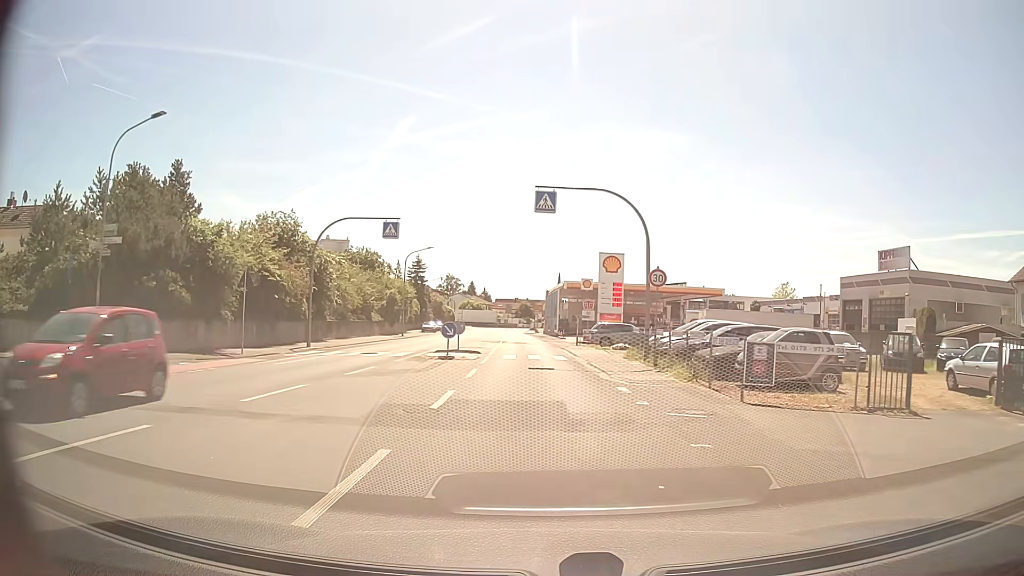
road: tertiary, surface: asphalt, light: Day
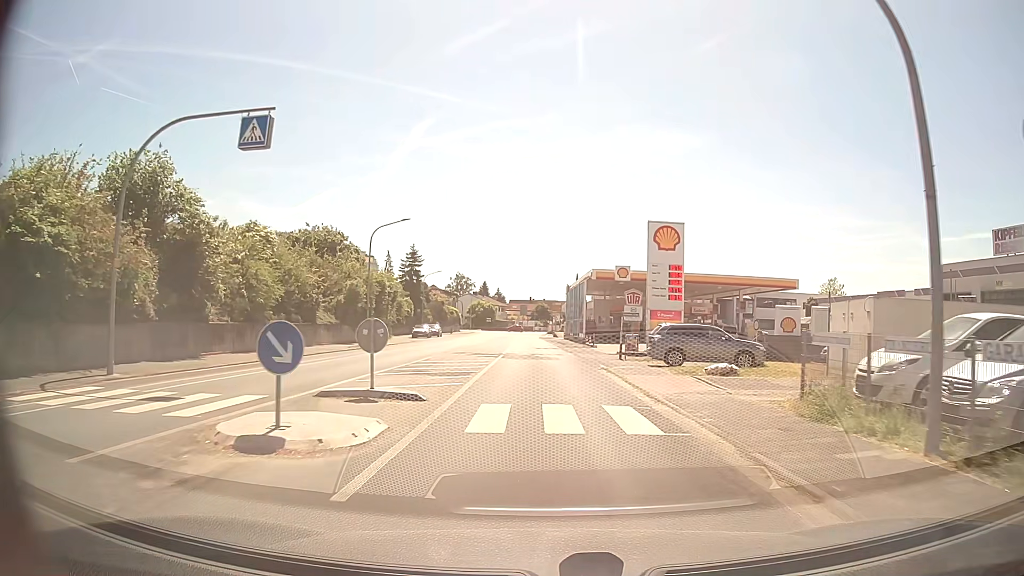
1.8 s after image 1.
(-0.3, +17.6) m; -2°
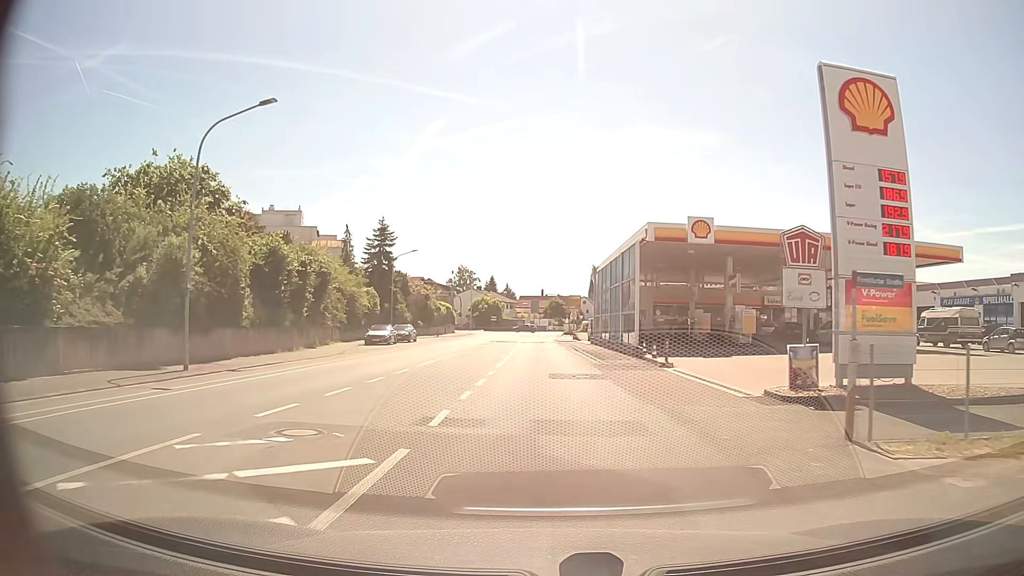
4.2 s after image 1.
(-0.1, +23.4) m; -1°
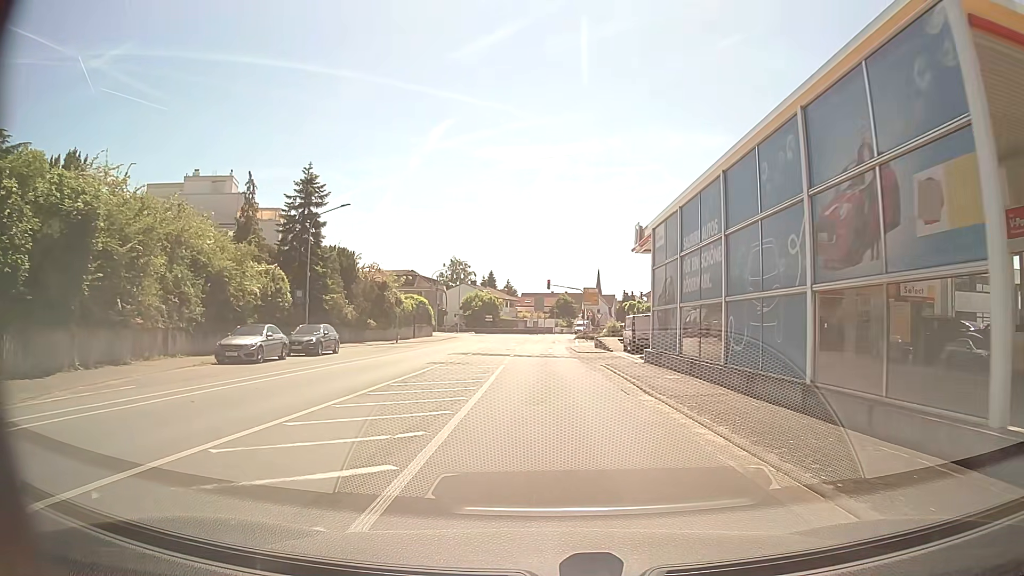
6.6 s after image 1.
(-0.1, +23.4) m; 0°
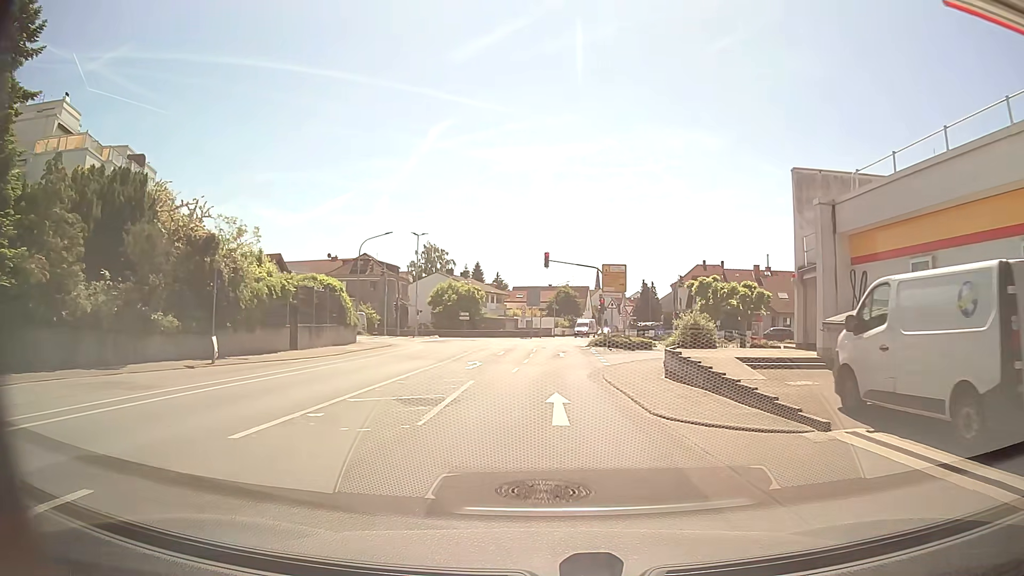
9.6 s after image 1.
(+0.1, +28.9) m; 0°
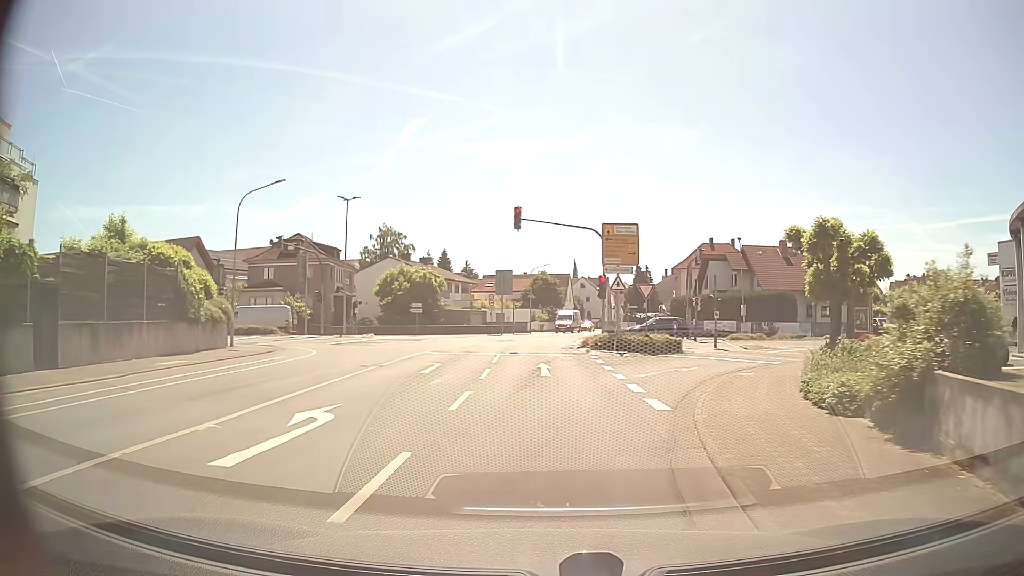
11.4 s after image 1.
(+0.3, +16.6) m; +3°
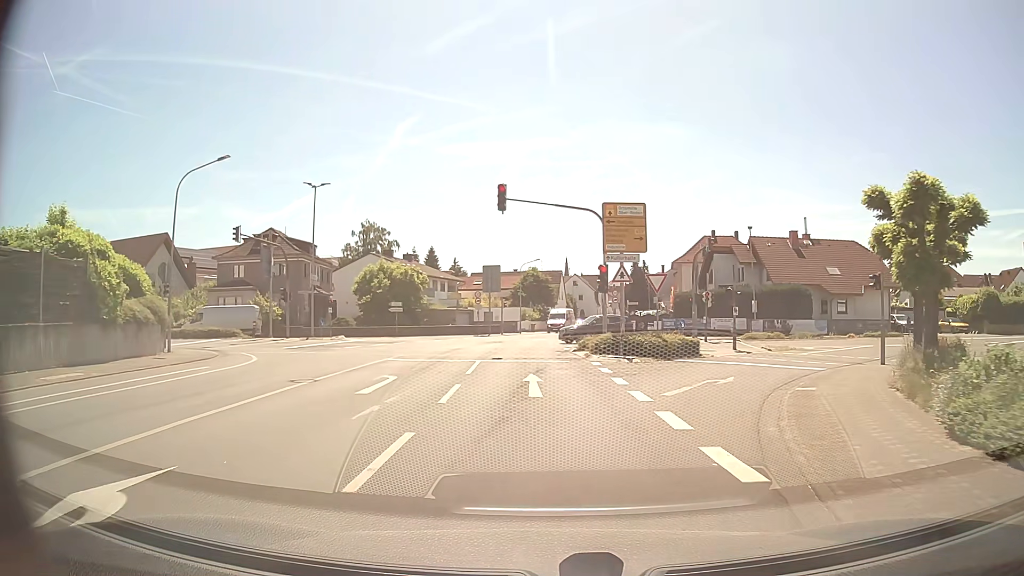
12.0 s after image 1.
(0.0, +5.1) m; +1°
